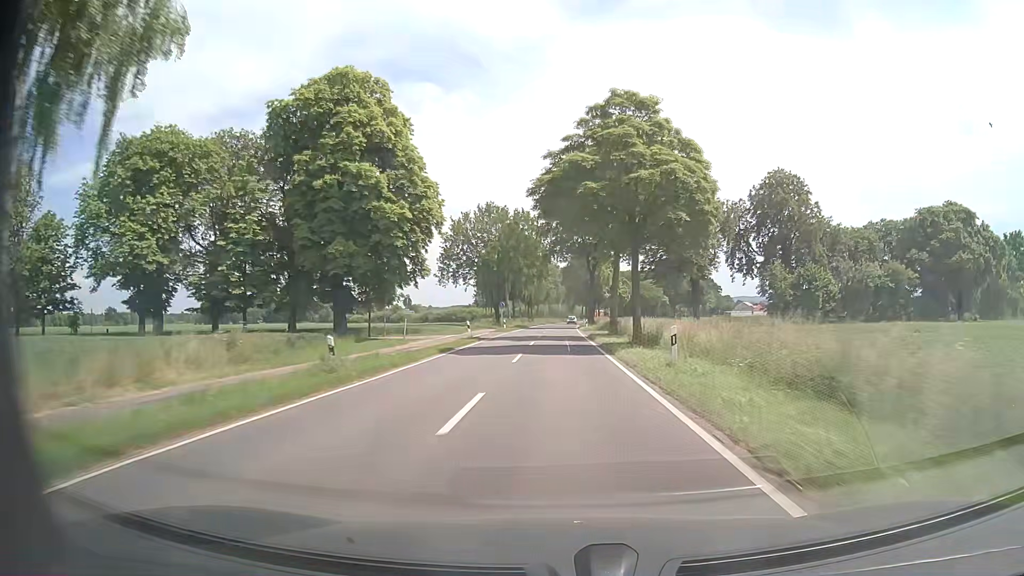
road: tertiary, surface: asphalt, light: Day
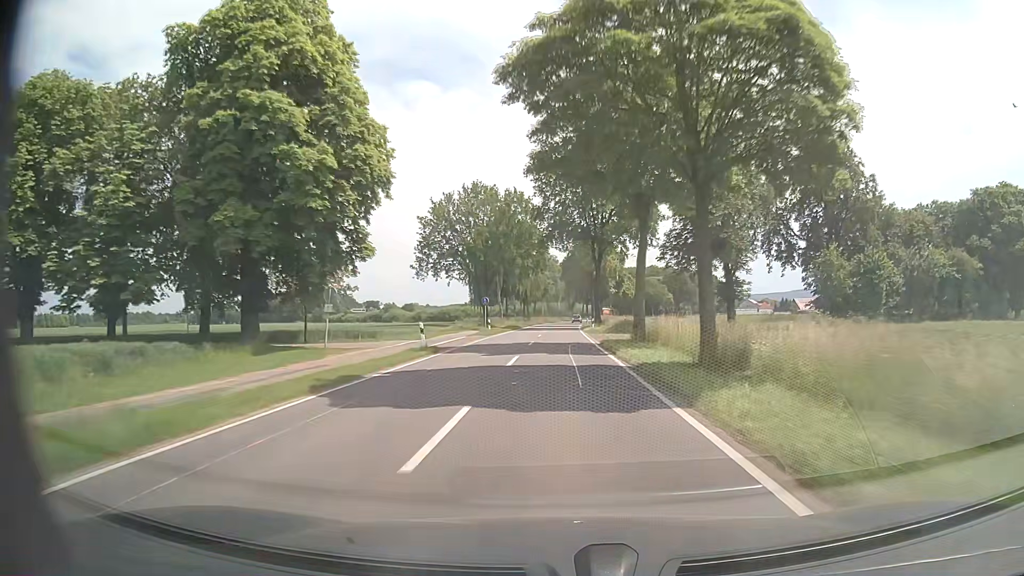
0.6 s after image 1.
(0.0, +14.0) m; 0°
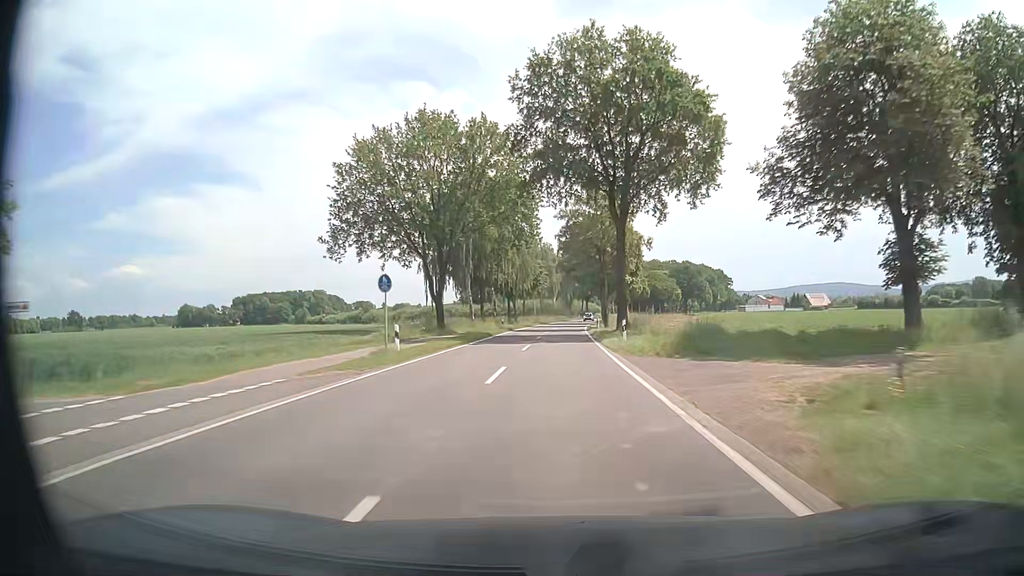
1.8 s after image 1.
(+0.1, +29.0) m; +1°
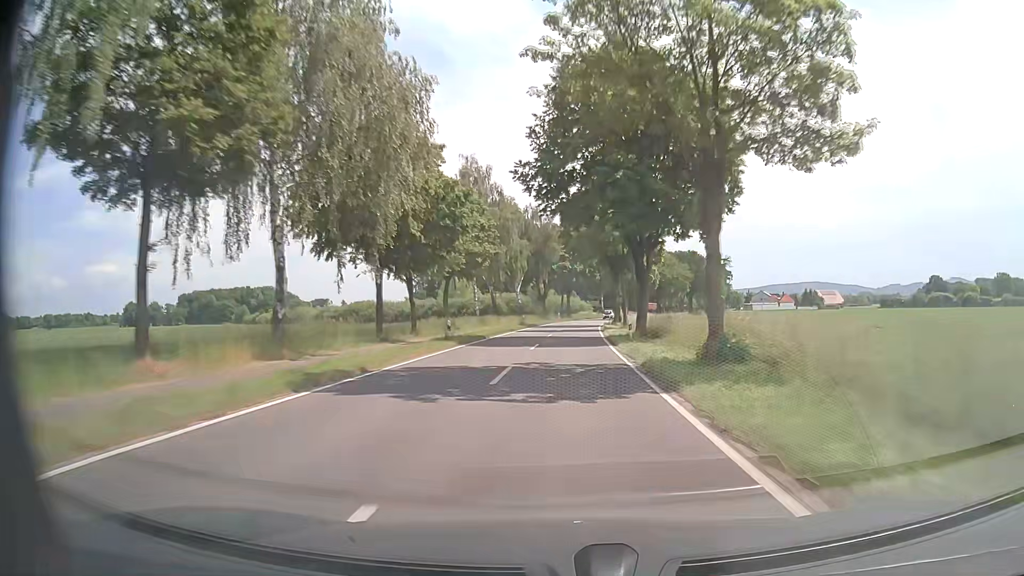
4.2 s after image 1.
(+0.6, +60.2) m; +2°
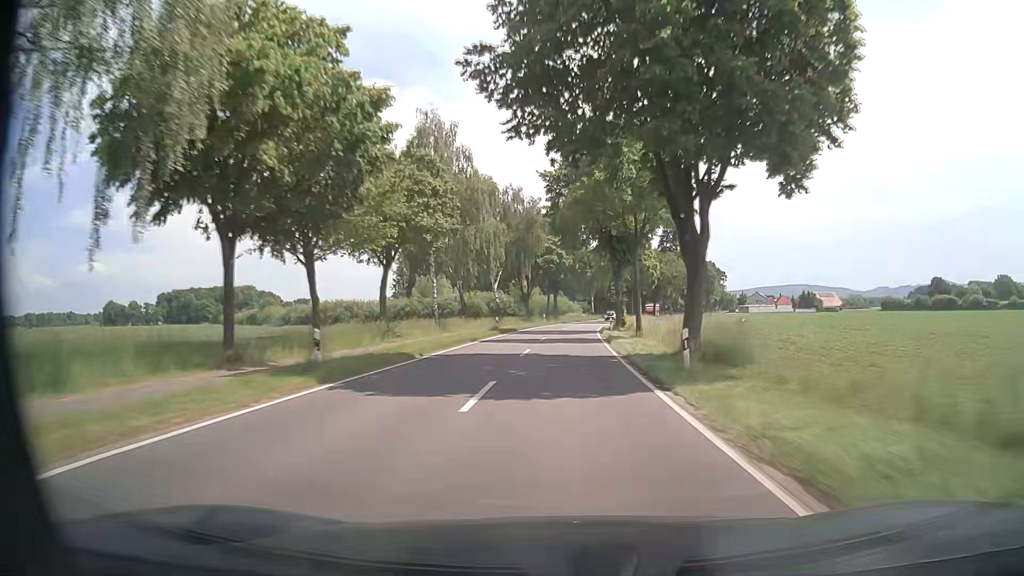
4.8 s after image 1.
(+0.2, +15.3) m; +1°
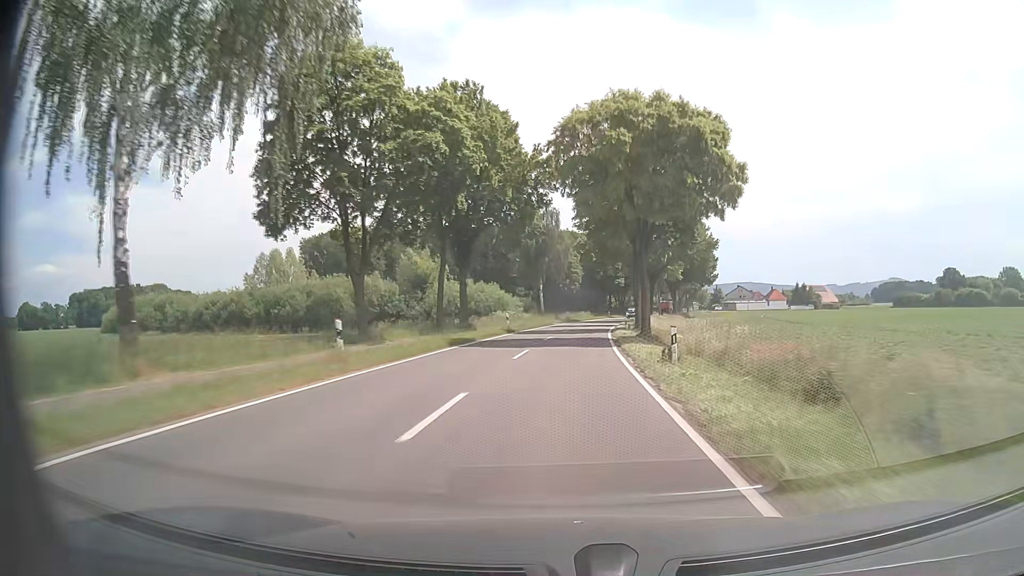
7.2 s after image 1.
(+2.7, +61.8) m; +5°
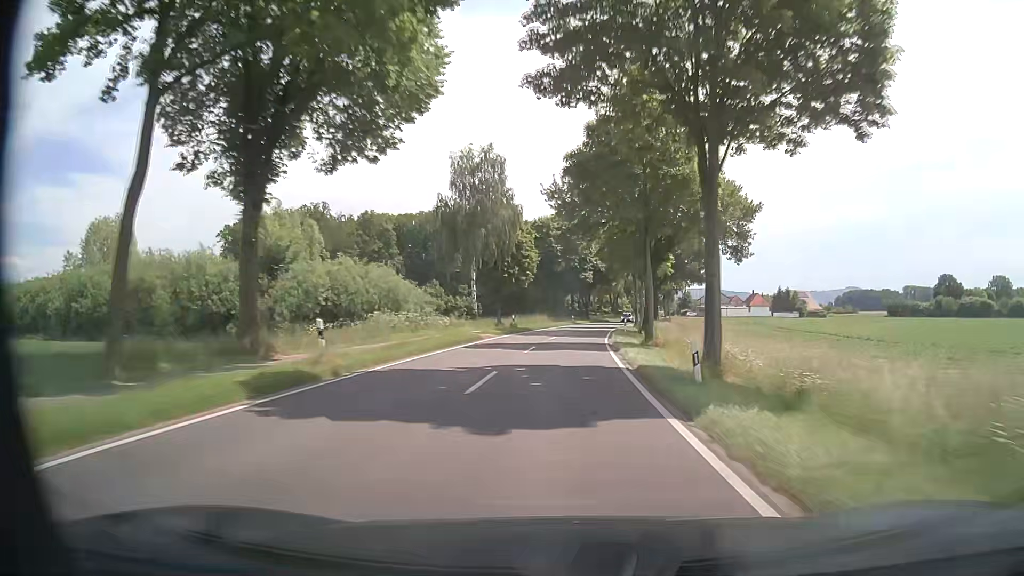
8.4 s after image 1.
(+0.9, +31.2) m; +4°
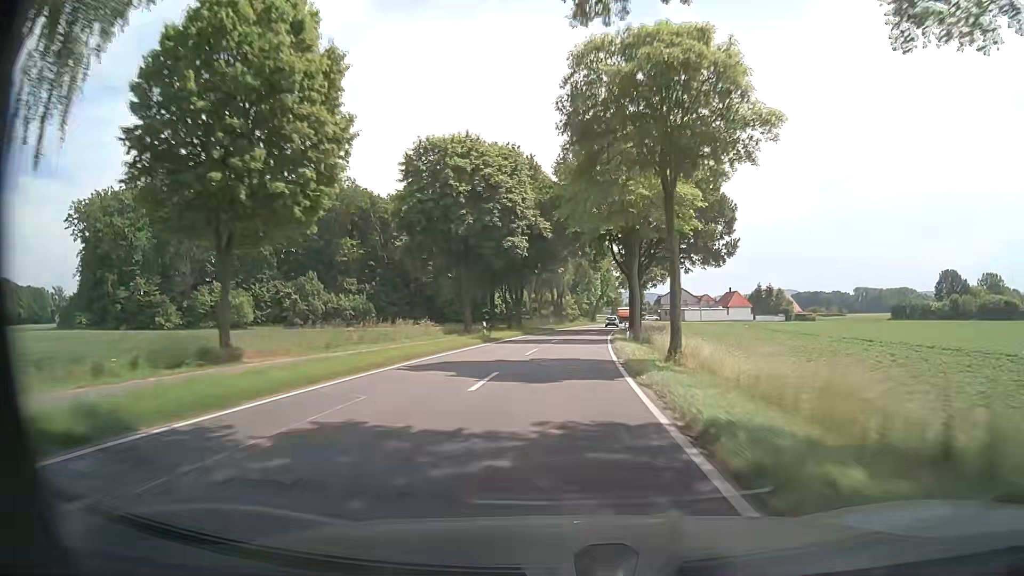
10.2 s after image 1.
(+2.3, +46.9) m; +6°
(0, +10) (0, +20) (+1, +30) (+2, +40) (+2, +50) (+4, +60) (+5, +70) (+6, +80) (+7, +90) (+9, +100) m
